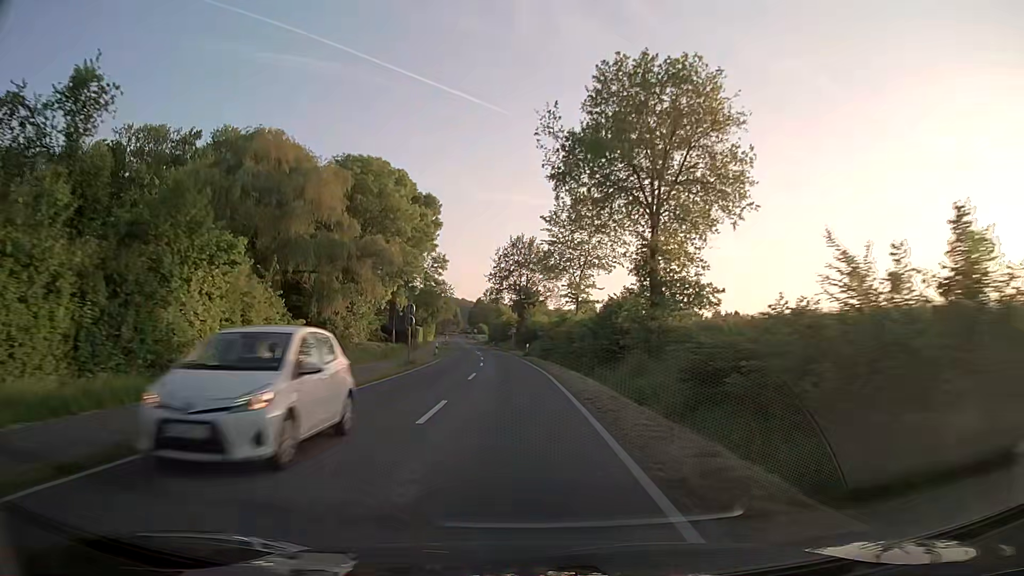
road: secondary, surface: asphalt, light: Day
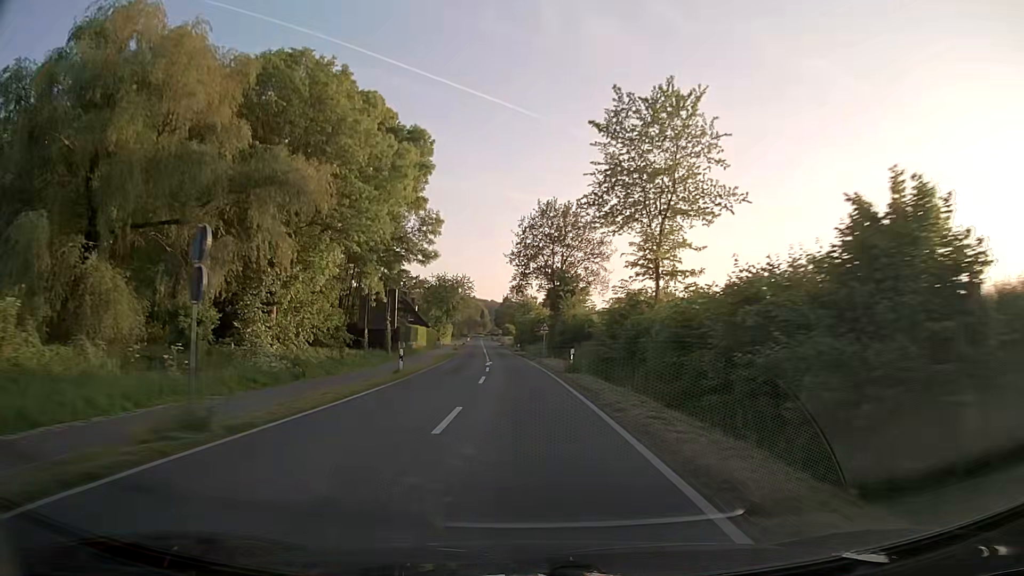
(-0.5, +25.1) m; -2°
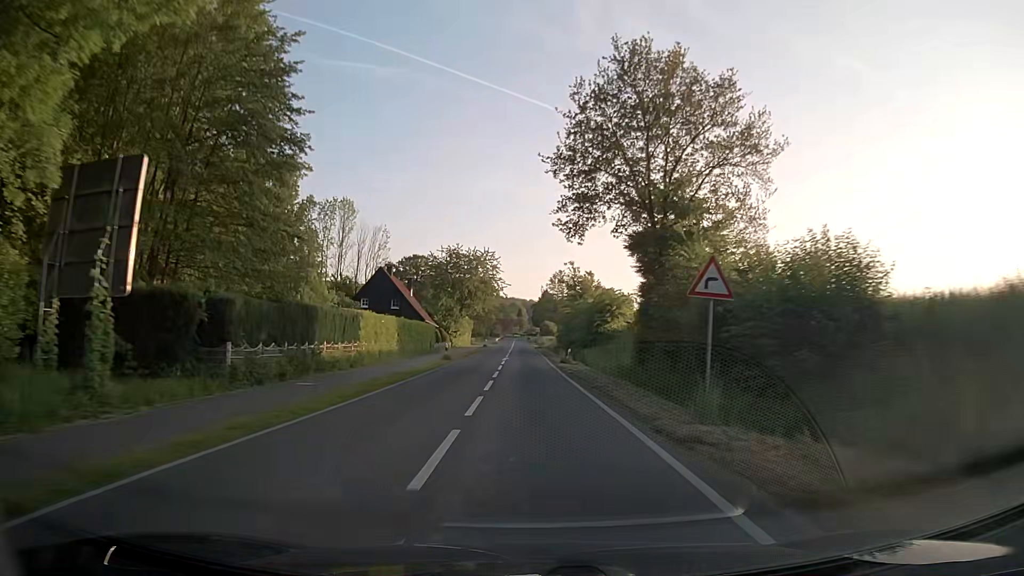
(-1.3, +38.4) m; -3°
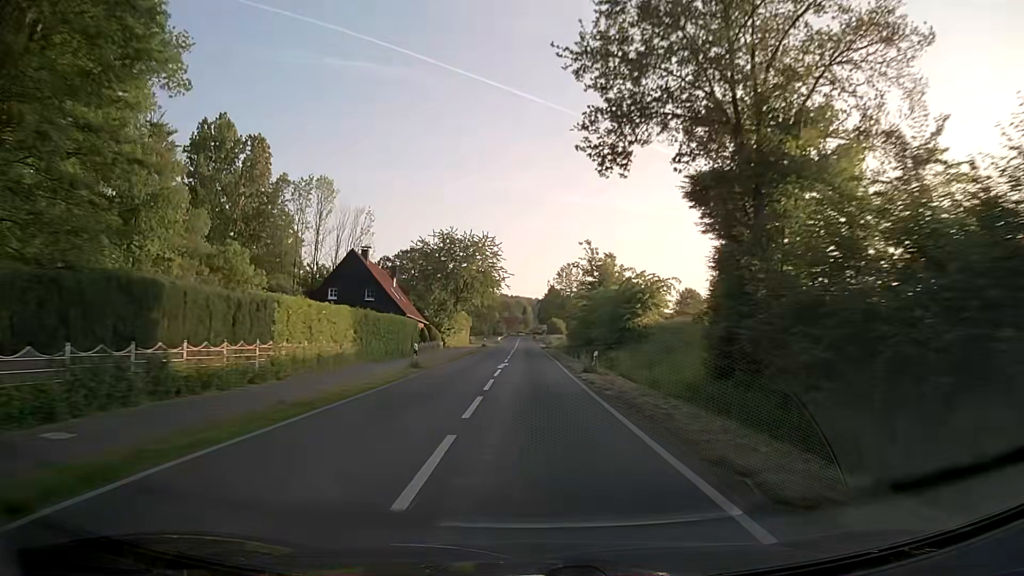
(-0.1, +12.8) m; -1°
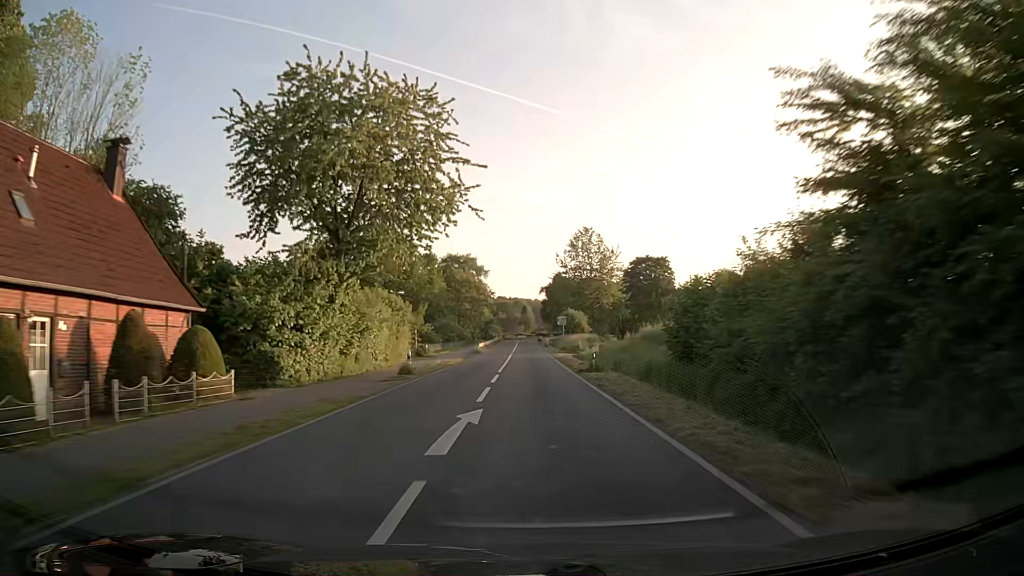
(-0.3, +50.9) m; 0°
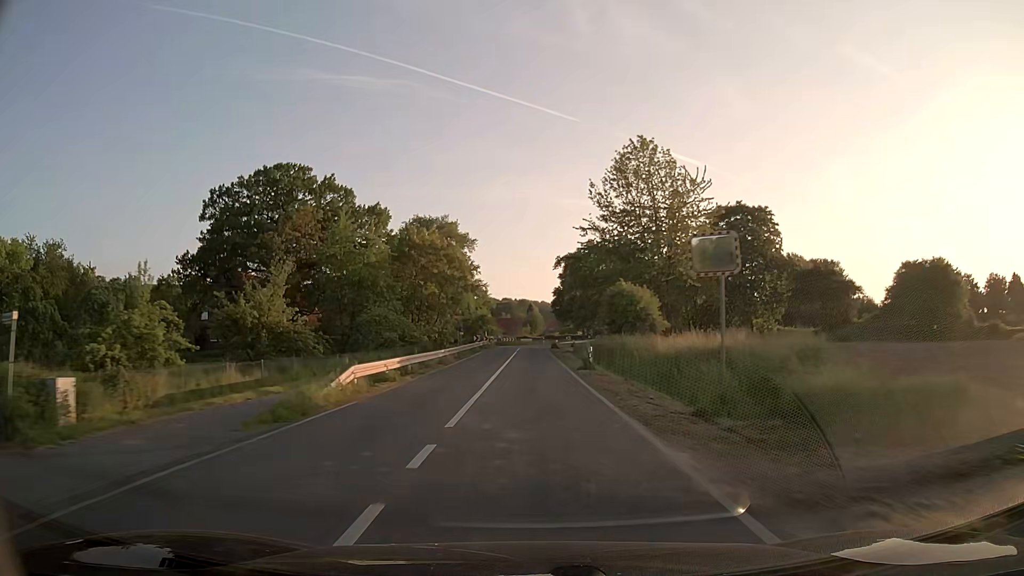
(-0.1, +48.8) m; -1°
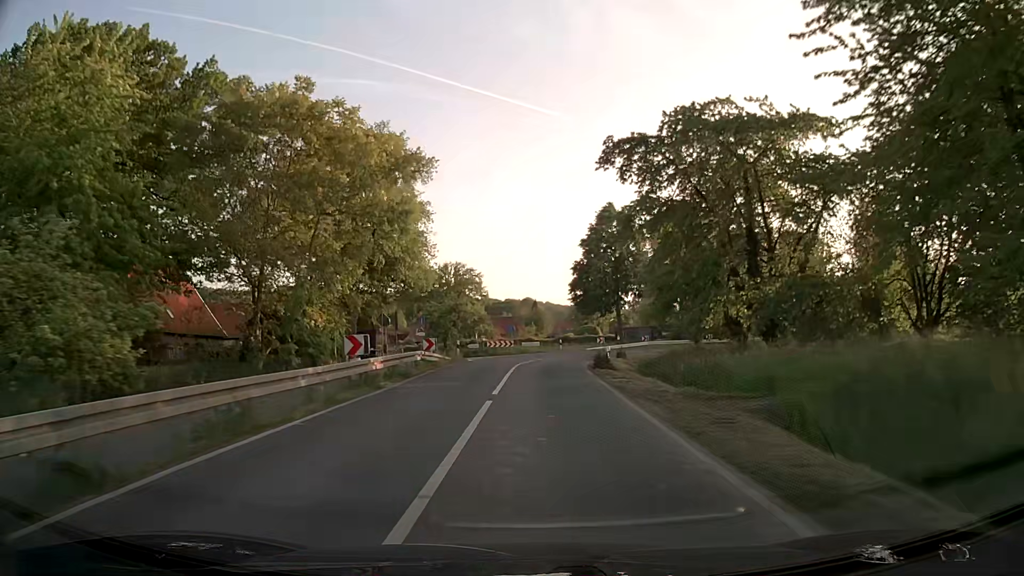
(-0.2, +44.1) m; 0°
(0, +10) (0, +20) (+1, +30) (+2, +40) (+4, +50) (+8, +59) (+14, +67) (+21, +74) (+29, +80) (+38, +85) m
